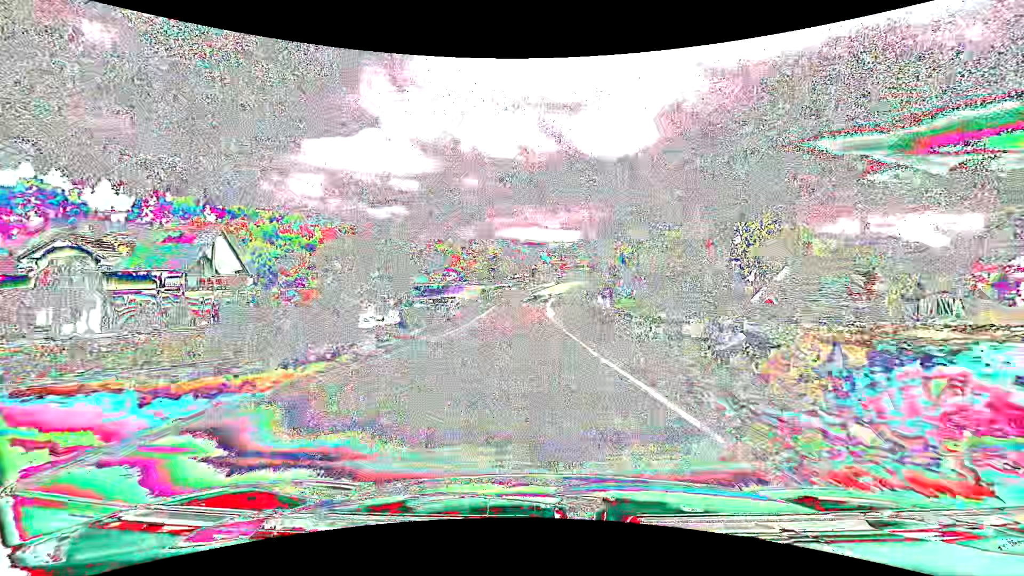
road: tertiary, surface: asphalt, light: Day
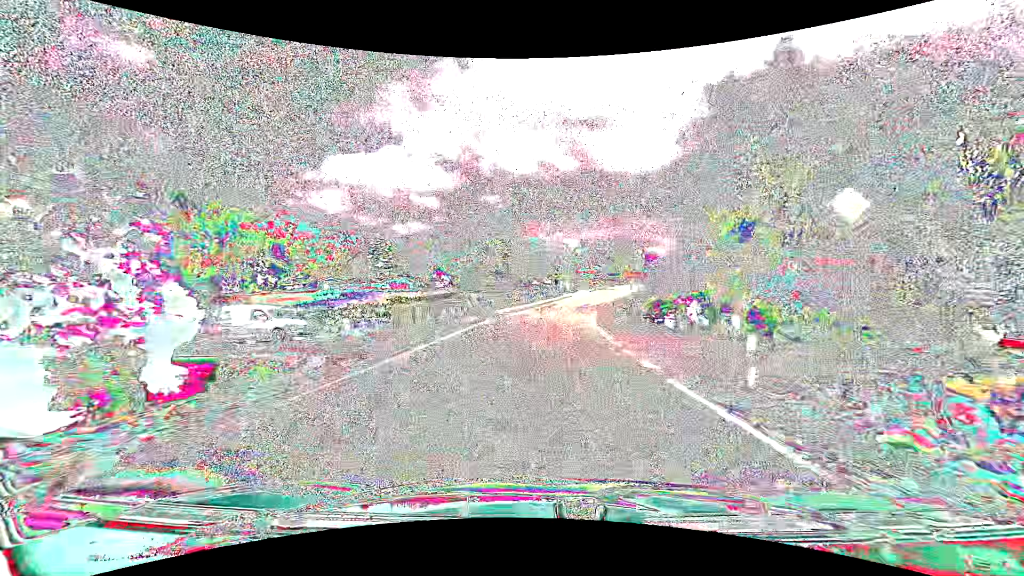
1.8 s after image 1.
(-1.1, +33.2) m; -3°
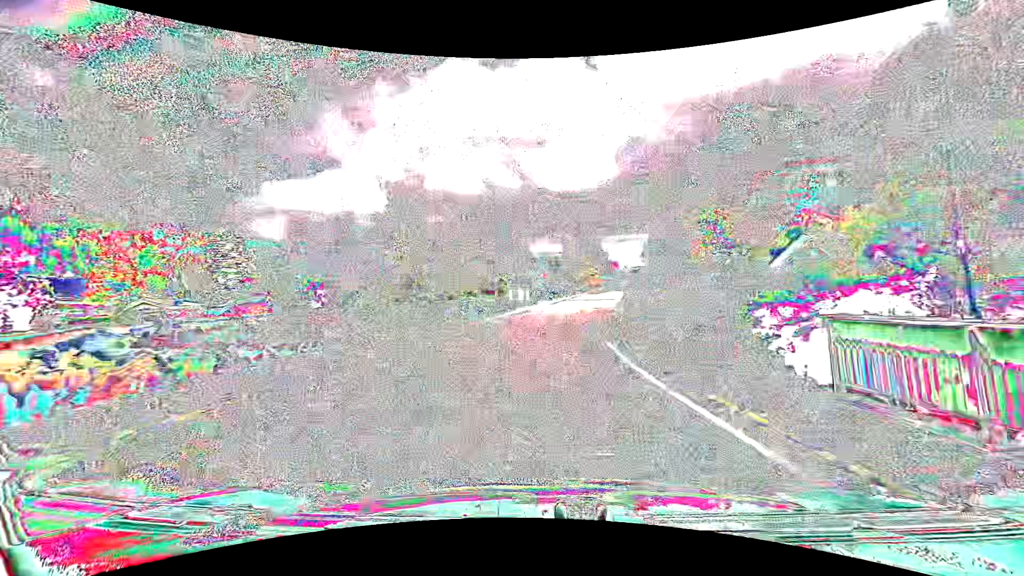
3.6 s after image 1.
(+1.3, +31.1) m; +6°
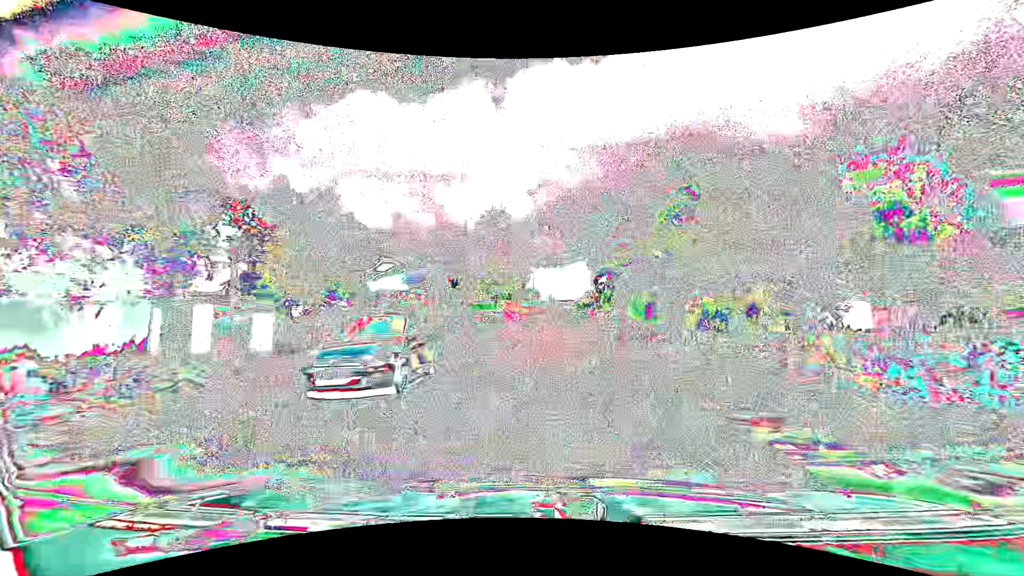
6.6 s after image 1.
(+4.3, +46.5) m; +10°
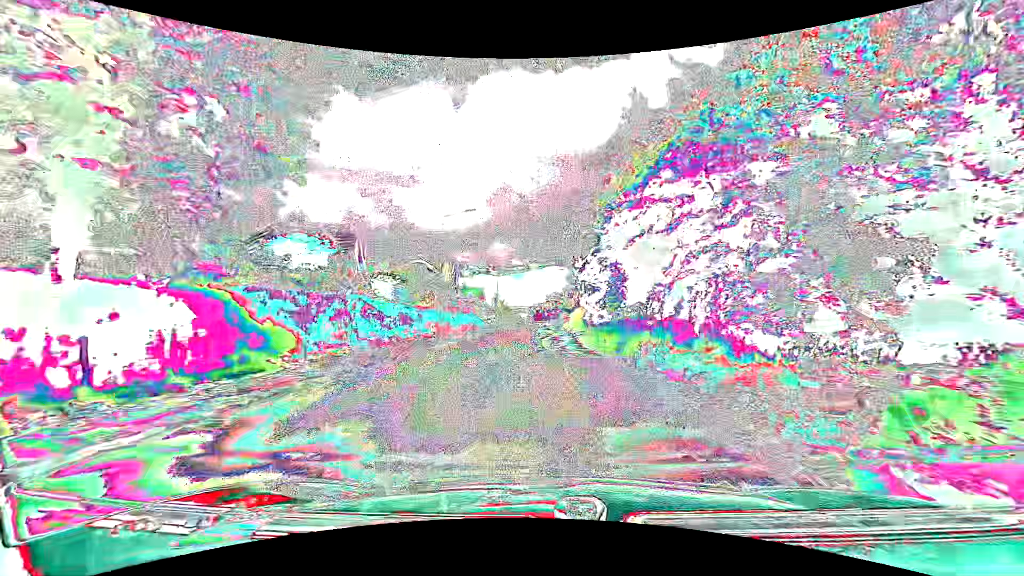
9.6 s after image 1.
(+2.4, +44.0) m; +5°
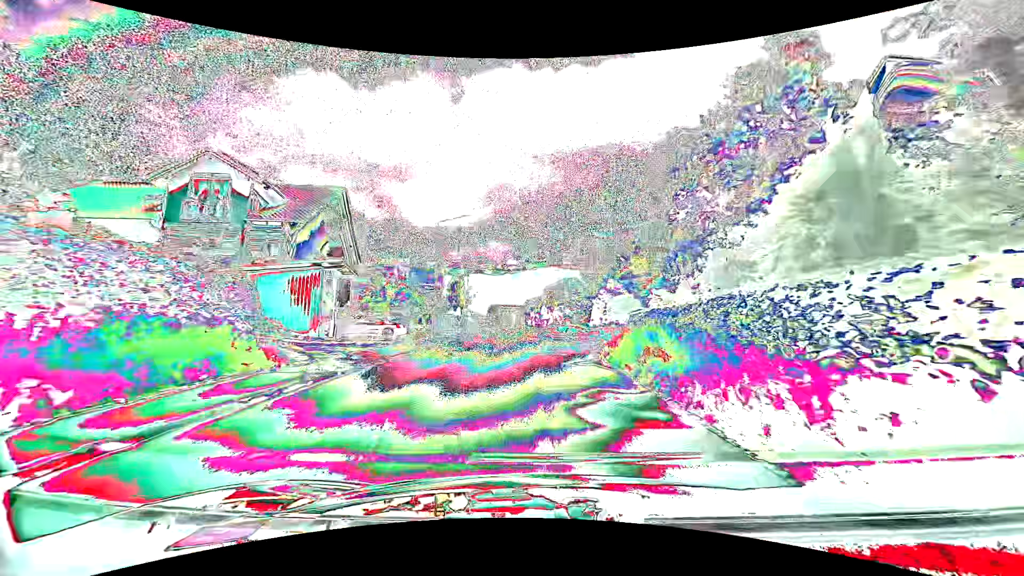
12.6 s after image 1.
(+0.1, +42.2) m; +1°
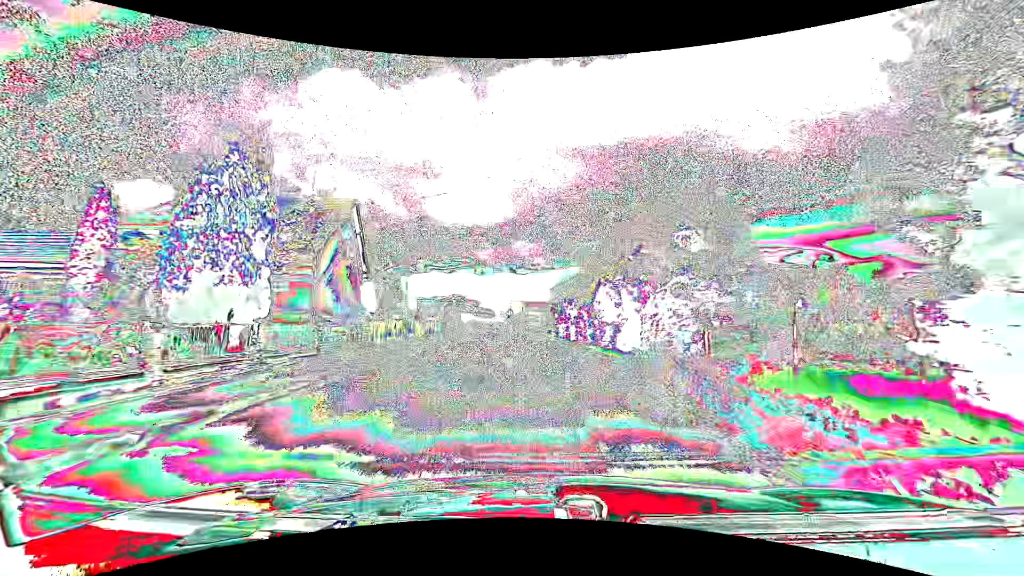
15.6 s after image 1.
(-0.9, +40.7) m; -4°
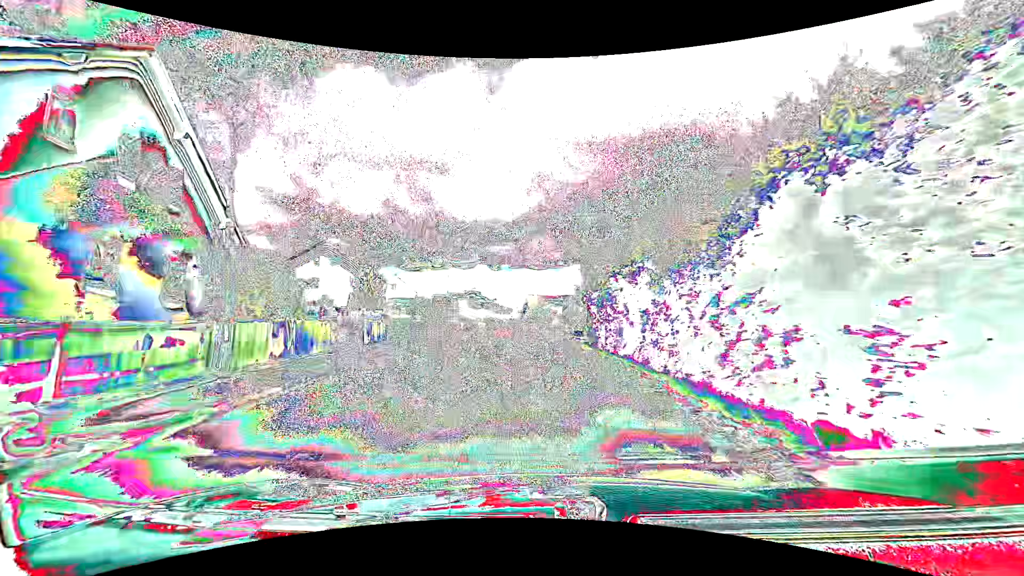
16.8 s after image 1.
(-0.2, +16.6) m; -2°
(0, +10) (0, +20) (-1, +30) (-2, +40) (-3, +50) (-4, +60) (-5, +70) (-6, +80) (-7, +90) (-9, +100) m
